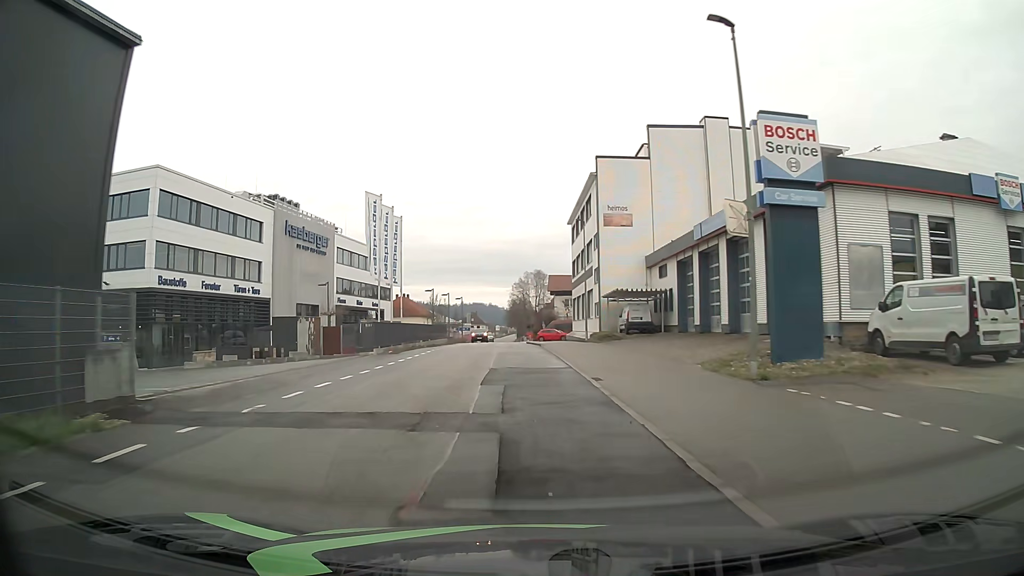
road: residential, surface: asphalt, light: Day
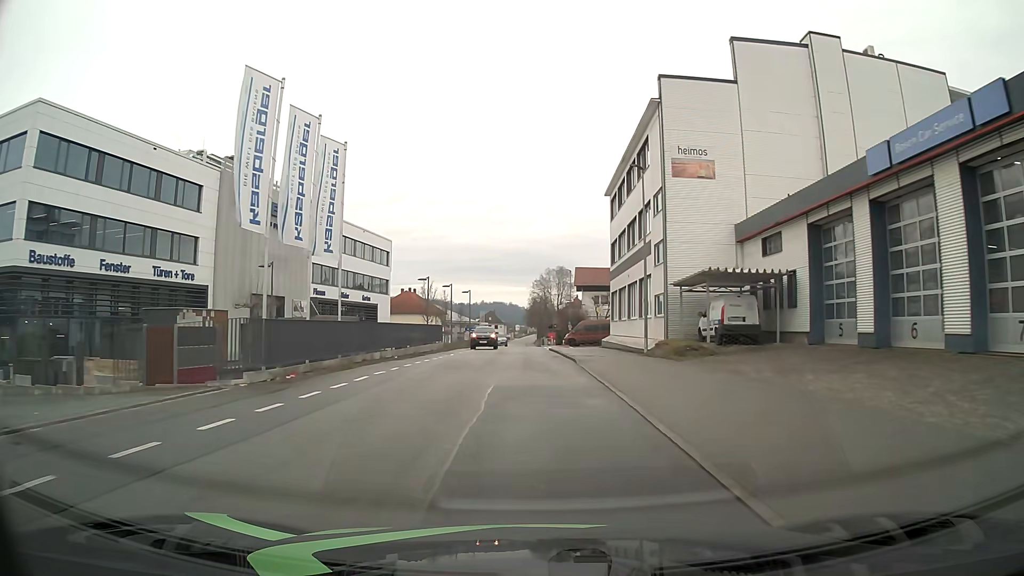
(-0.1, +16.4) m; -1°
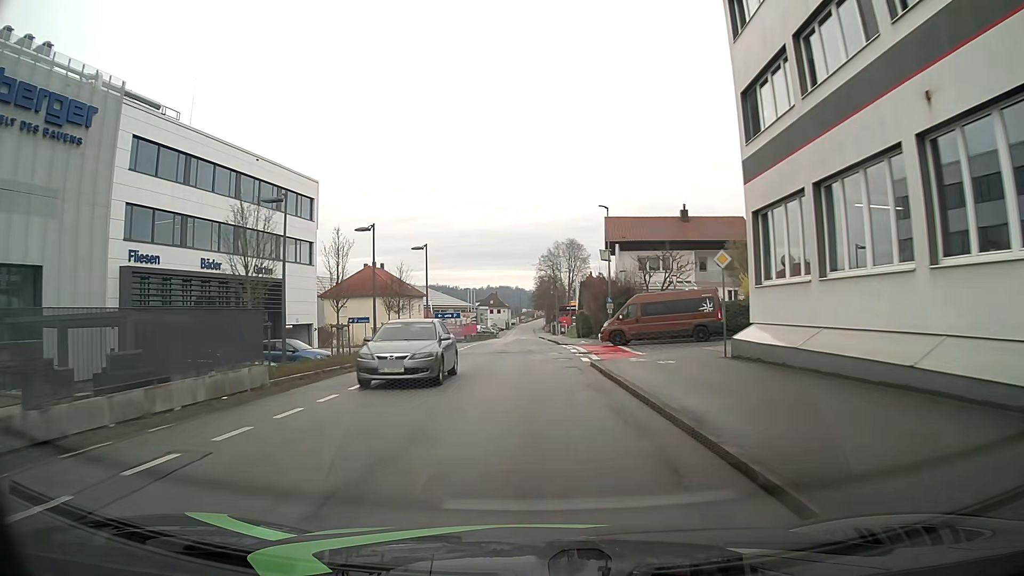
(-0.1, +32.6) m; 0°
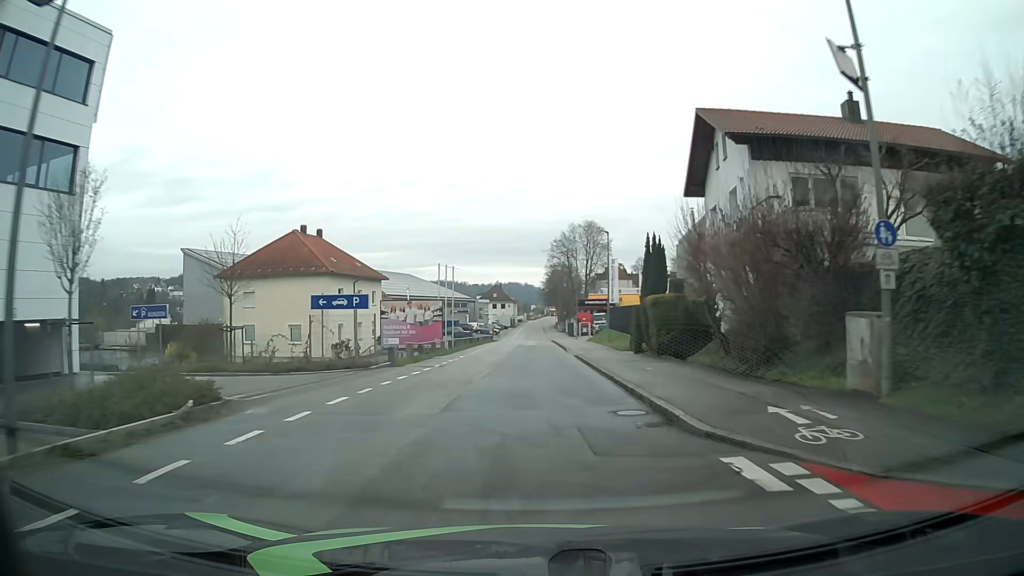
(-0.3, +32.7) m; -1°
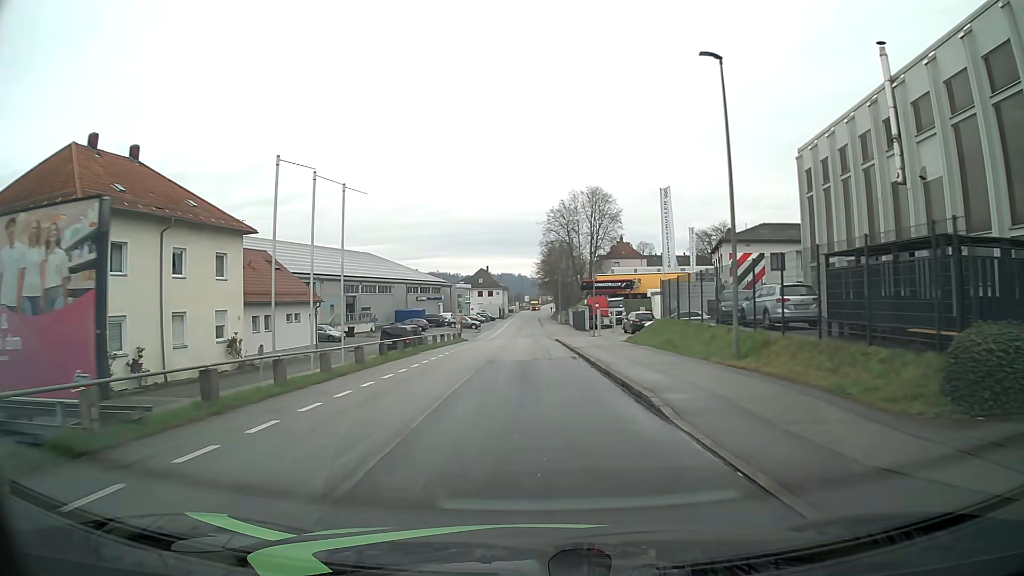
(+0.3, +31.6) m; +1°
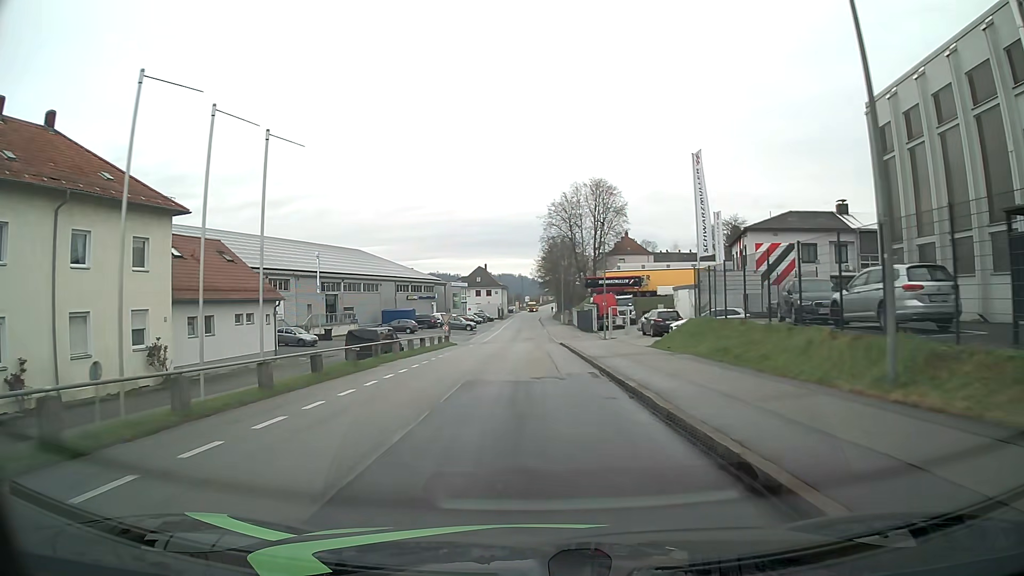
(0.0, +7.9) m; 0°
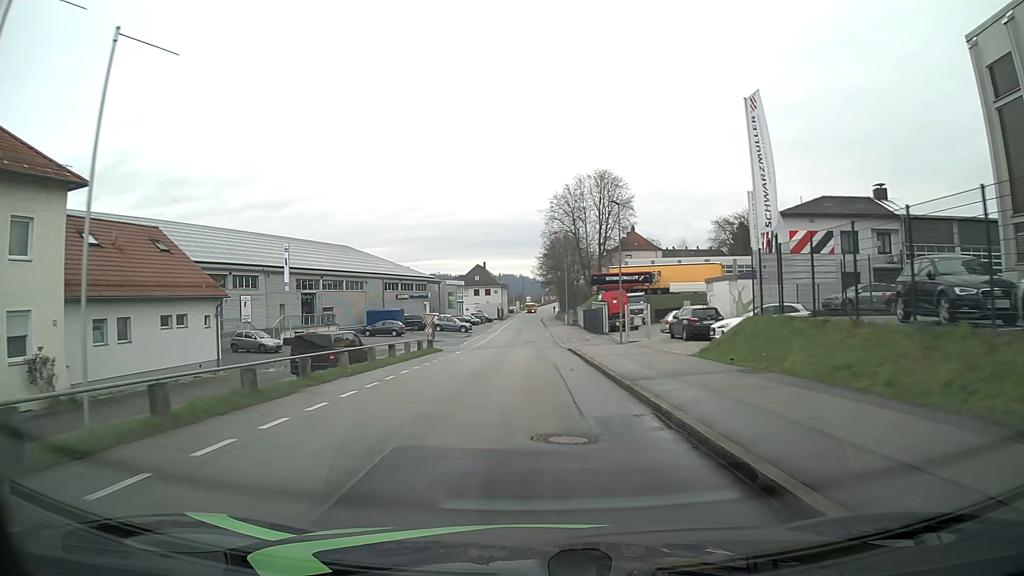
(0.0, +7.9) m; 0°
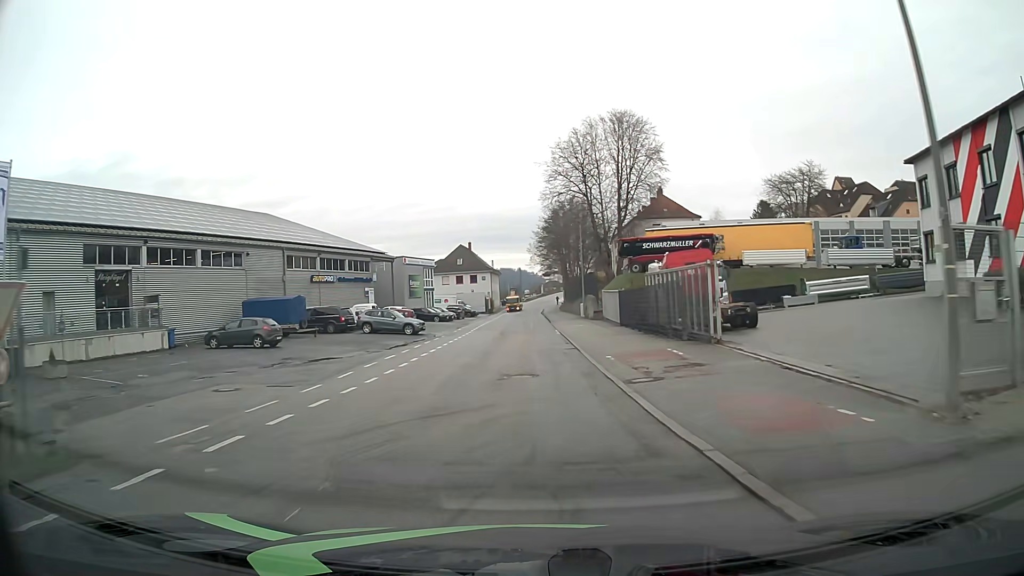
(-0.2, +31.6) m; 0°
(0, +10) (0, +20) (0, +30) (0, +40) (0, +50) (0, +60) (0, +70) (0, +80) (-1, +90) (-1, +100) m
